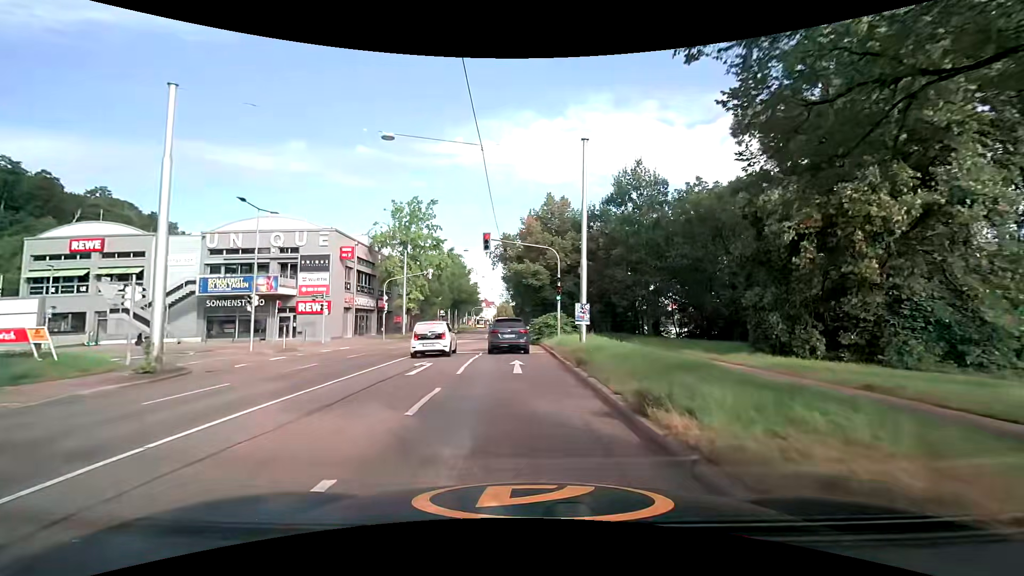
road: secondary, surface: asphalt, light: Day
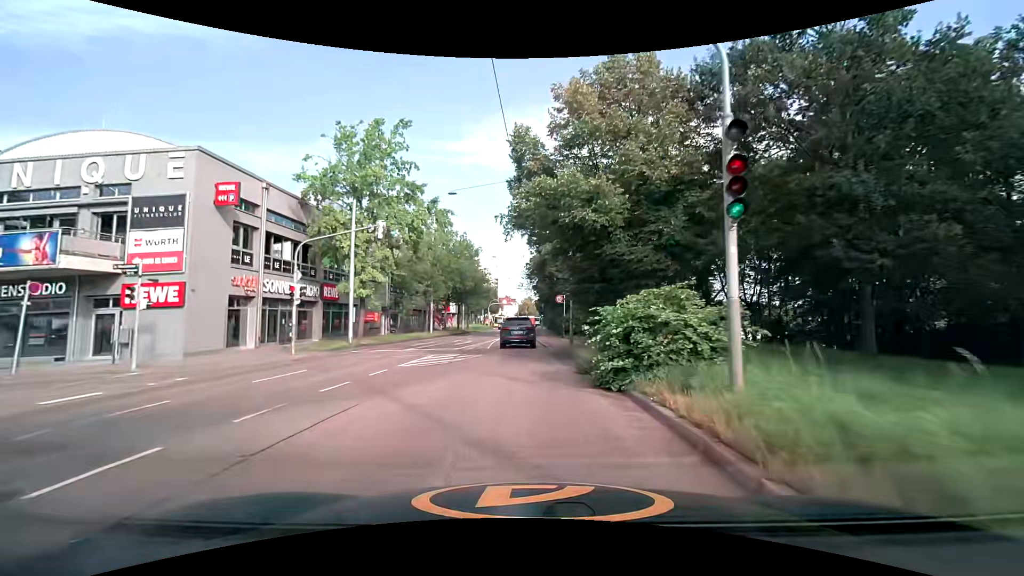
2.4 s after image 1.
(-0.2, +21.3) m; -2°
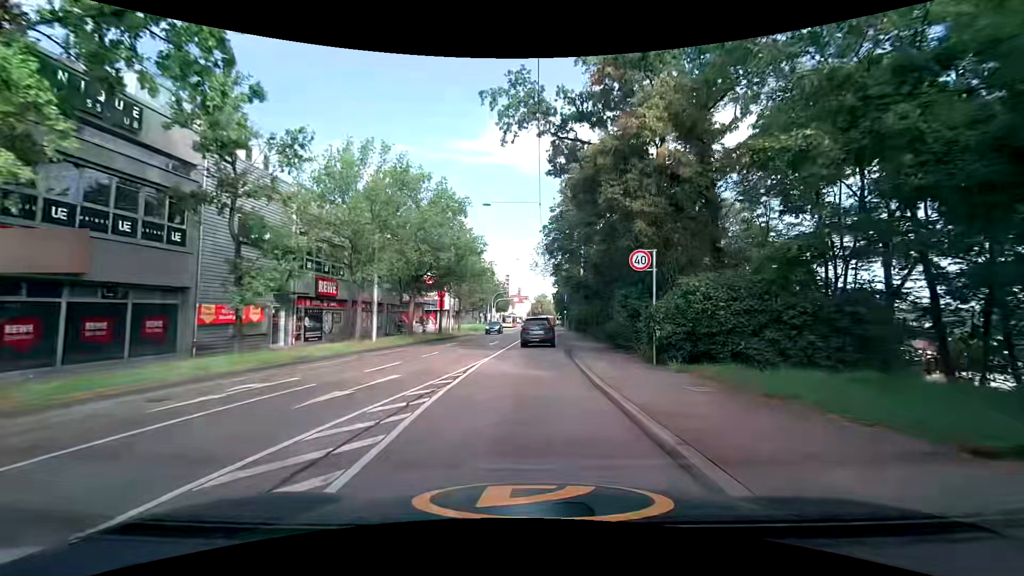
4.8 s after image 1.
(-0.5, +23.6) m; -2°
(0, +10) (0, +20) (+1, +30) (+1, +40) (+2, +50) (+2, +60) (+3, +70) (+3, +80) (+4, +90) (+4, +100) m
